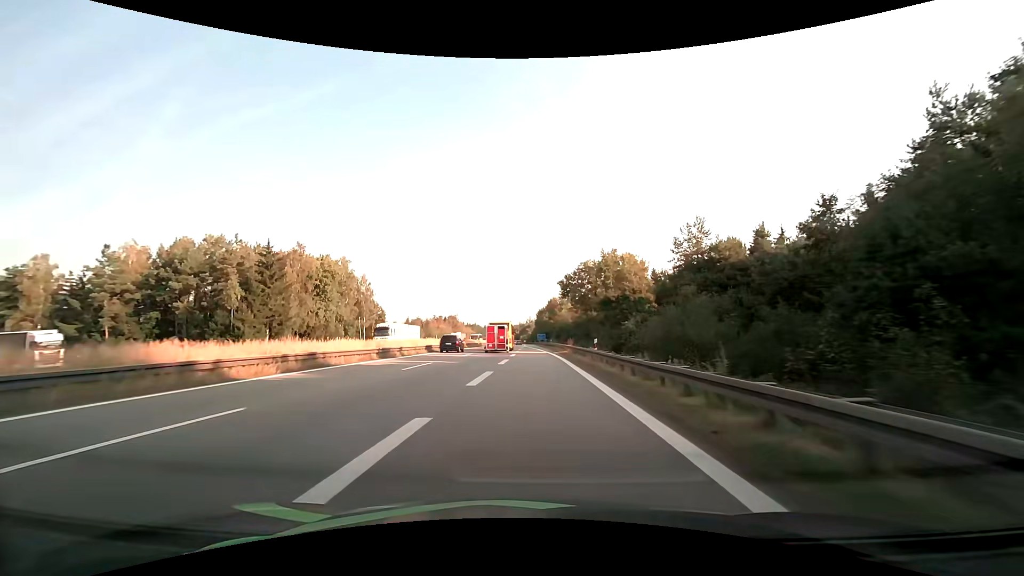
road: motorway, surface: asphalt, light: Day
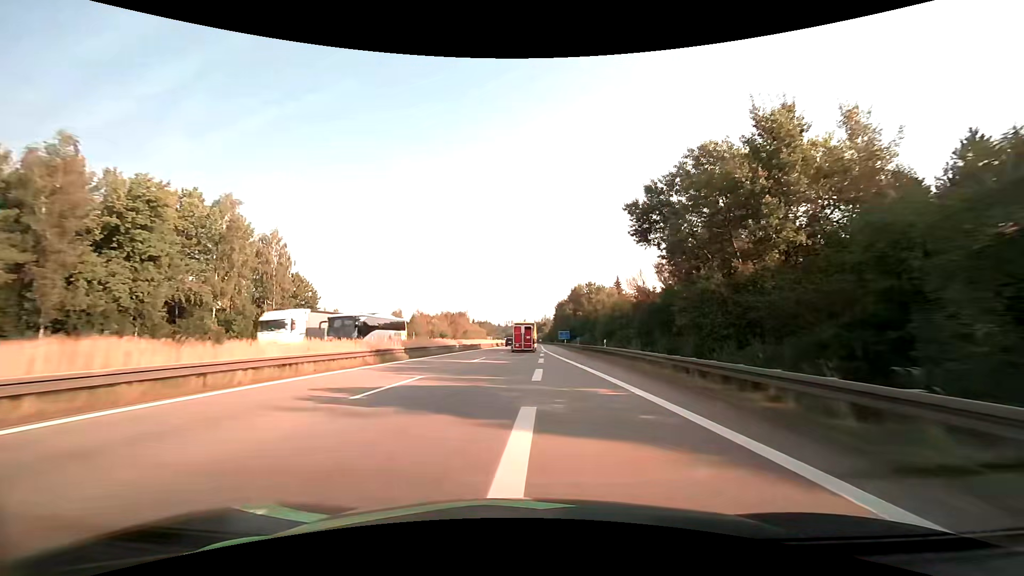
(-0.9, +46.1) m; -2°
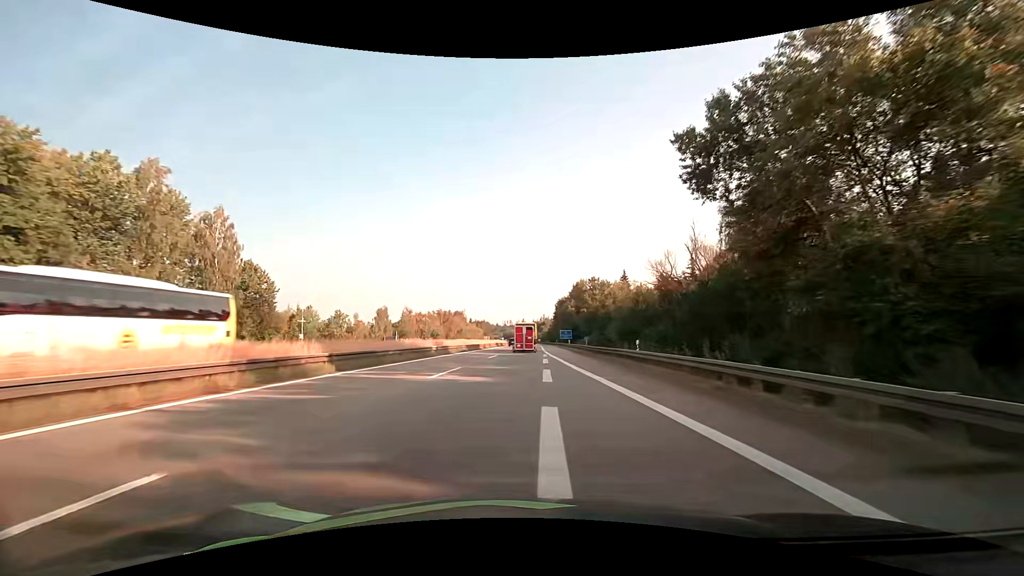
(0.0, +12.0) m; 0°
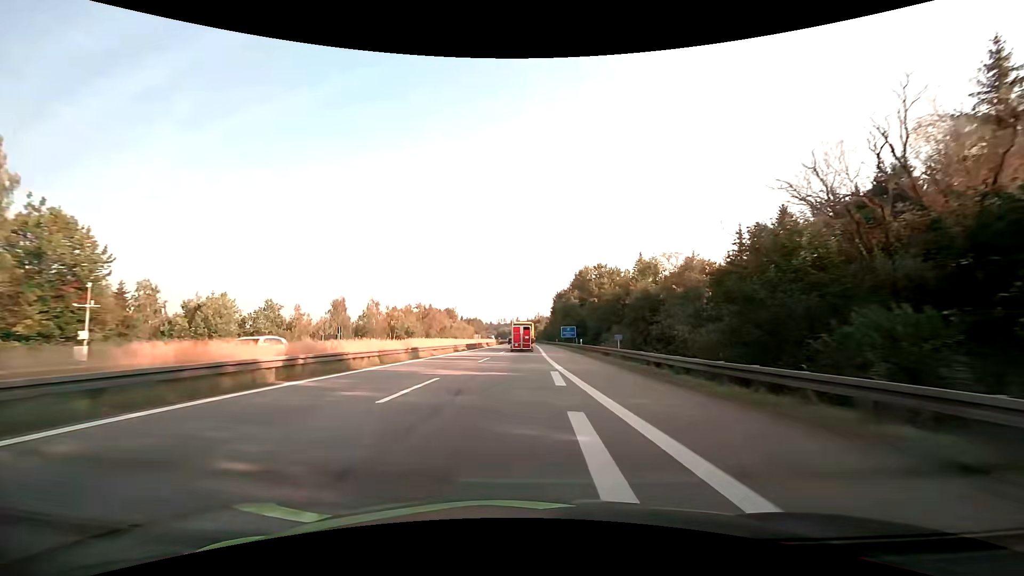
(+0.1, +24.4) m; 0°
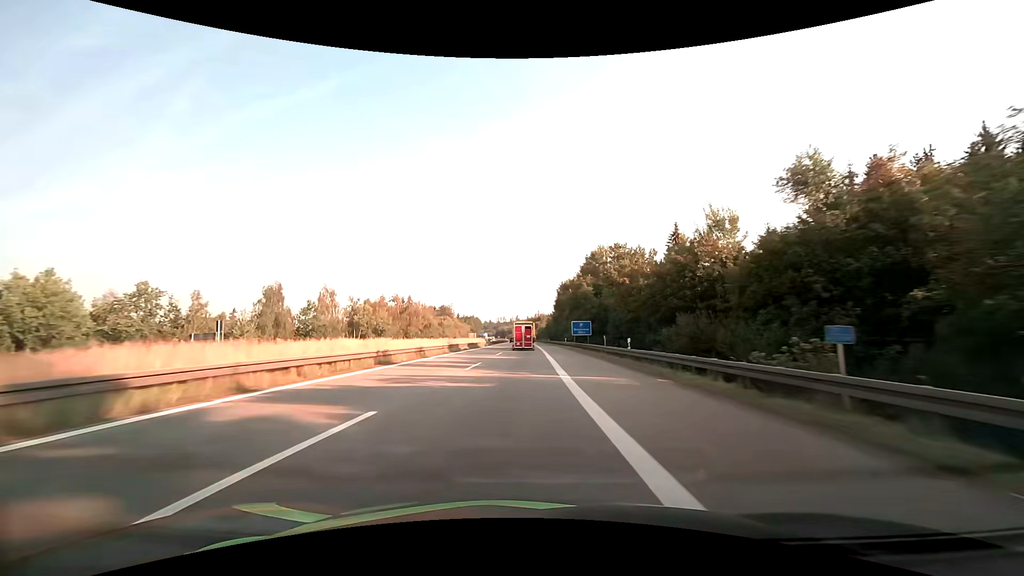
(+0.1, +25.0) m; 0°
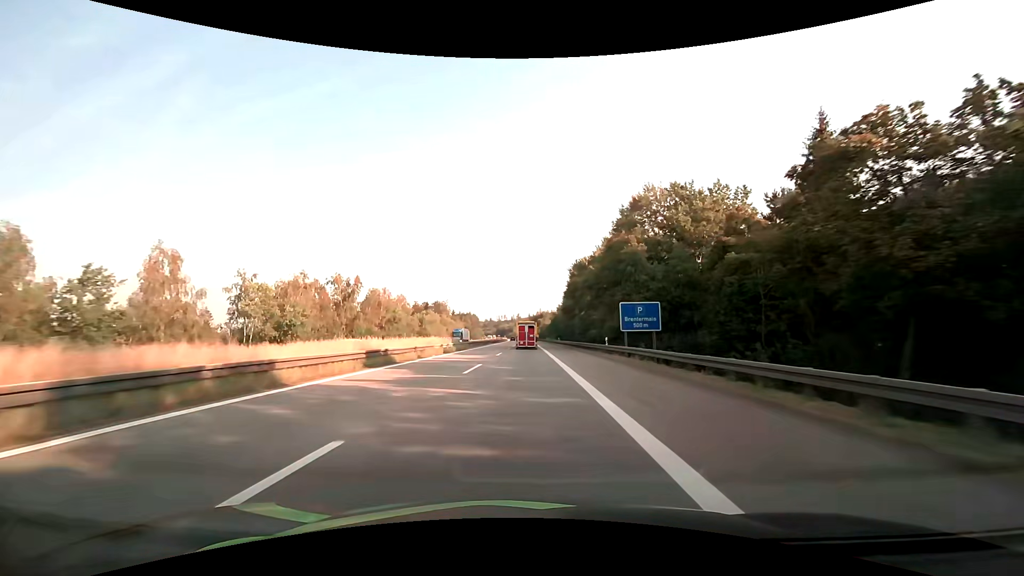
(-0.1, +38.0) m; 0°
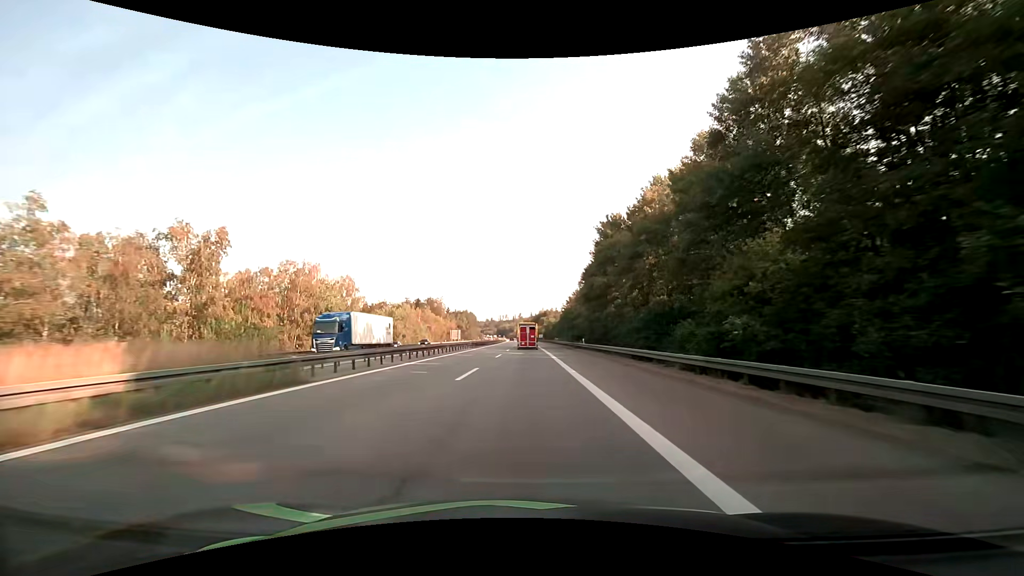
(0.0, +38.2) m; 0°
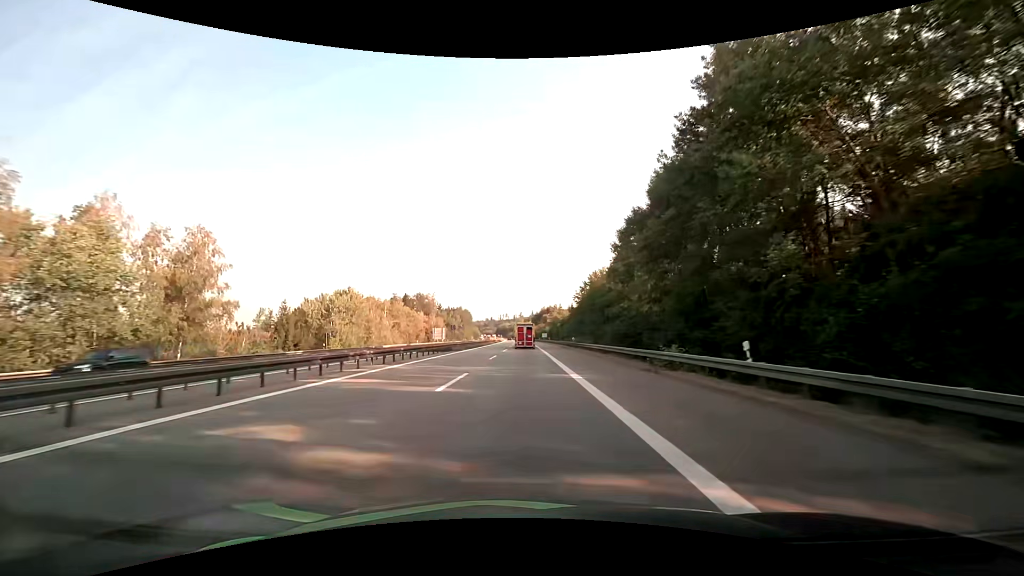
(+0.1, +38.8) m; 0°
(0, +10) (0, +20) (0, +30) (0, +40) (0, +50) (0, +60) (0, +70) (0, +80) (0, +90) (0, +100) m
